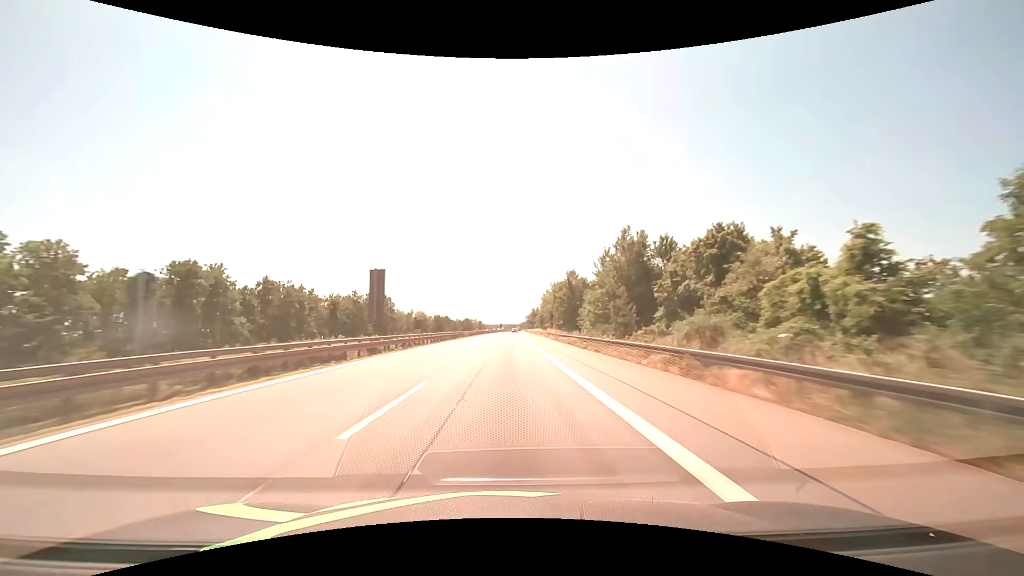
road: motorway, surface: asphalt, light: Day
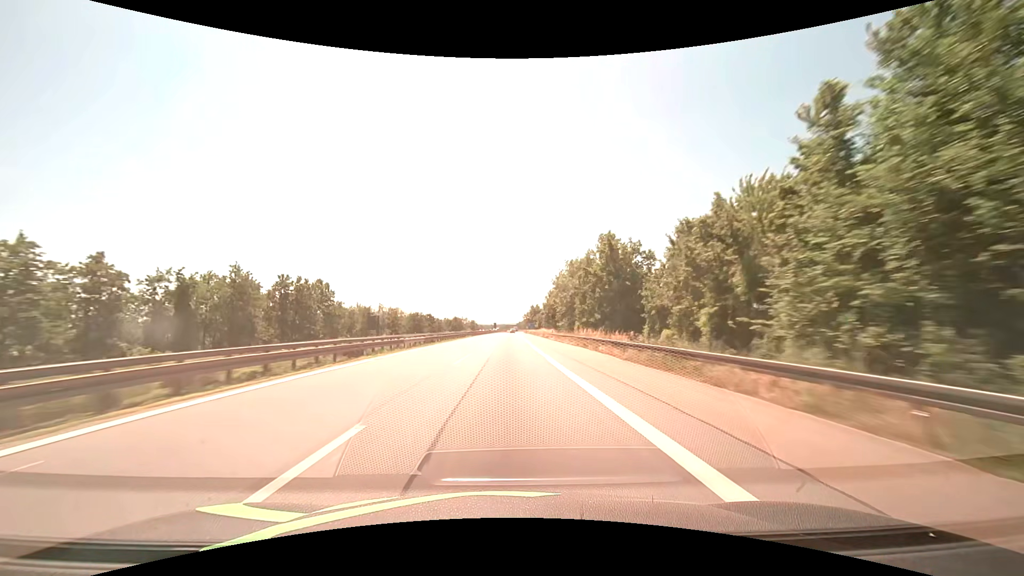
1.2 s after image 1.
(+0.2, +41.2) m; +1°
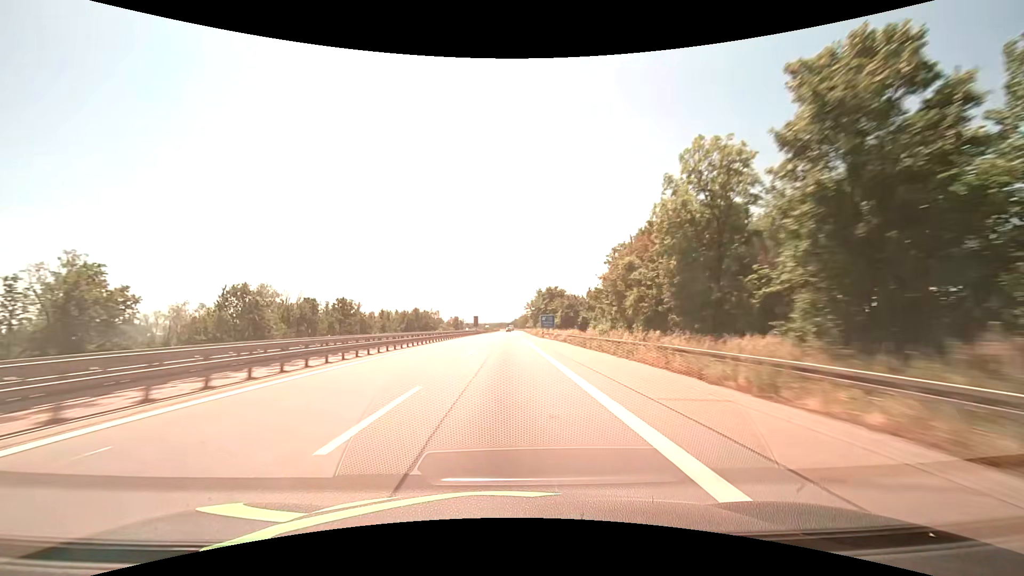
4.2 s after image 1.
(+0.7, +103.1) m; +1°
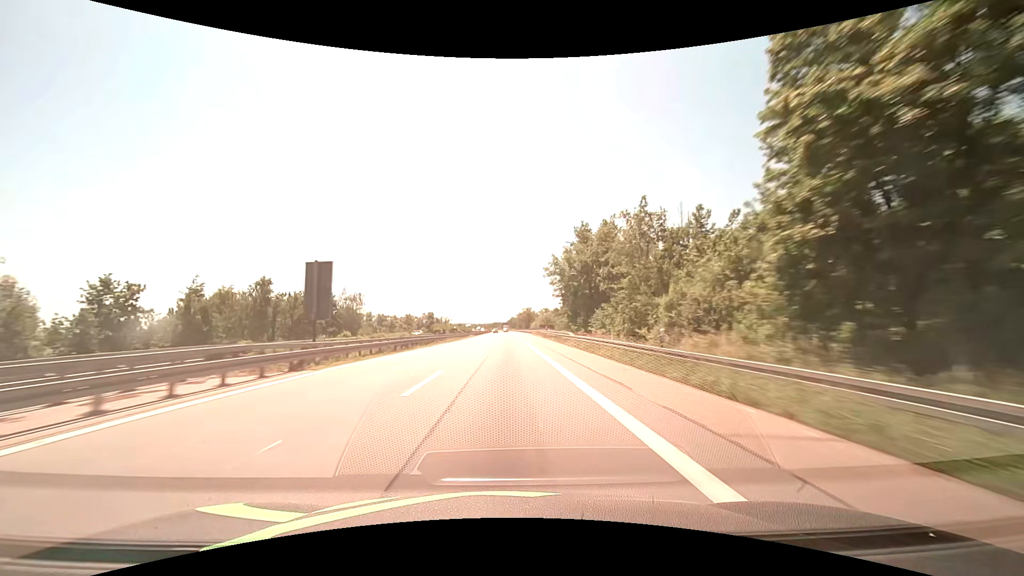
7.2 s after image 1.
(+0.5, +103.2) m; +1°
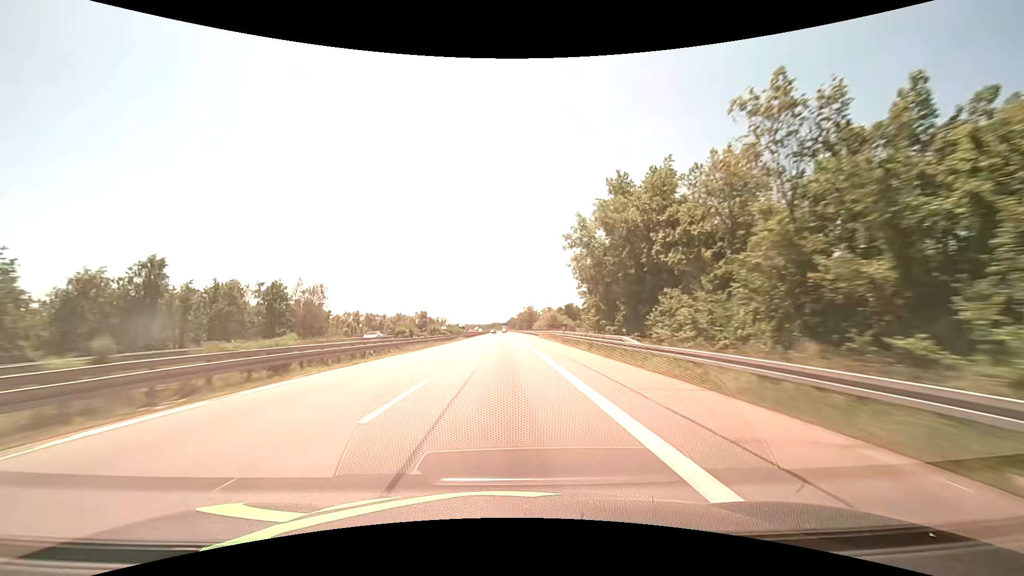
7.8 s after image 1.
(0.0, +20.6) m; 0°
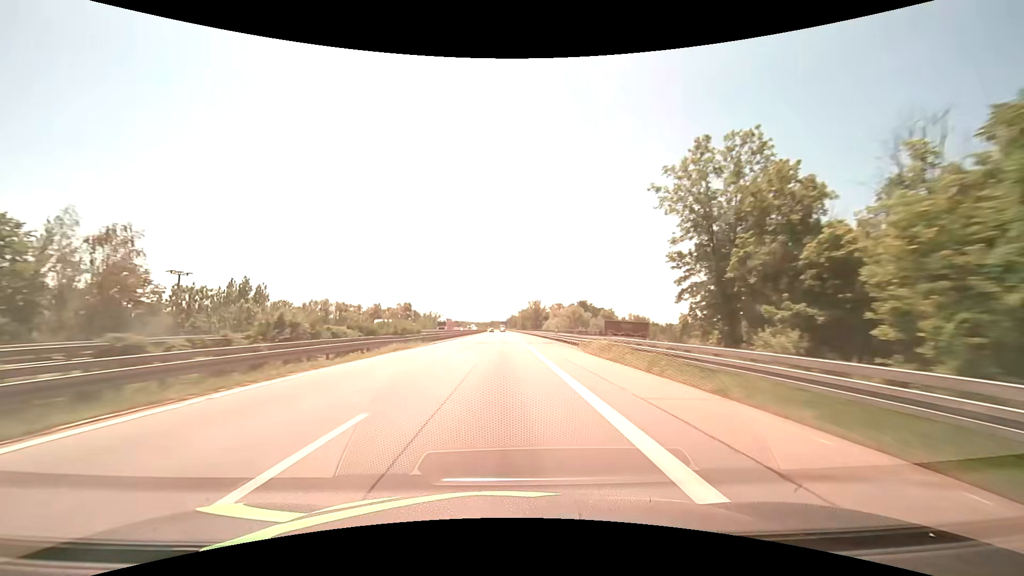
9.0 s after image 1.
(-0.3, +41.3) m; 0°
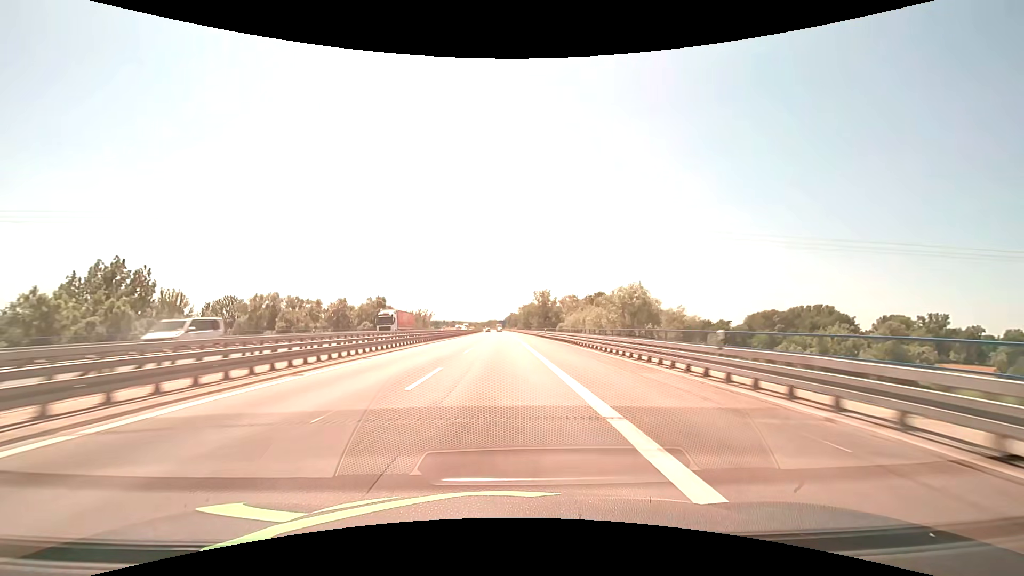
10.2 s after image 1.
(+0.1, +41.3) m; 0°
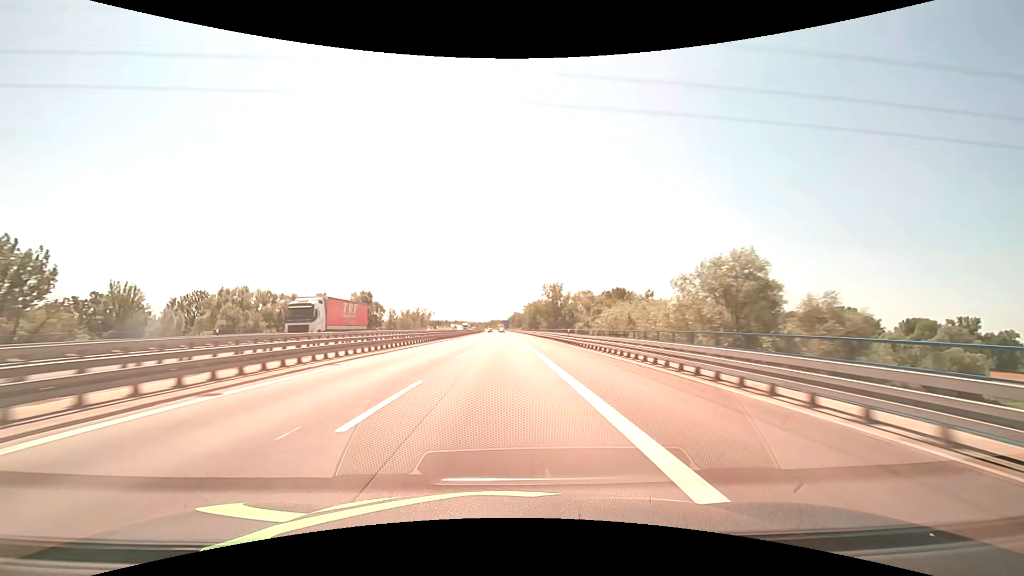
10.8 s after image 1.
(-0.1, +20.7) m; 0°
(0, +10) (0, +20) (0, +30) (0, +40) (0, +50) (0, +60) (0, +70) (0, +80) (-1, +90) (-1, +100) m
